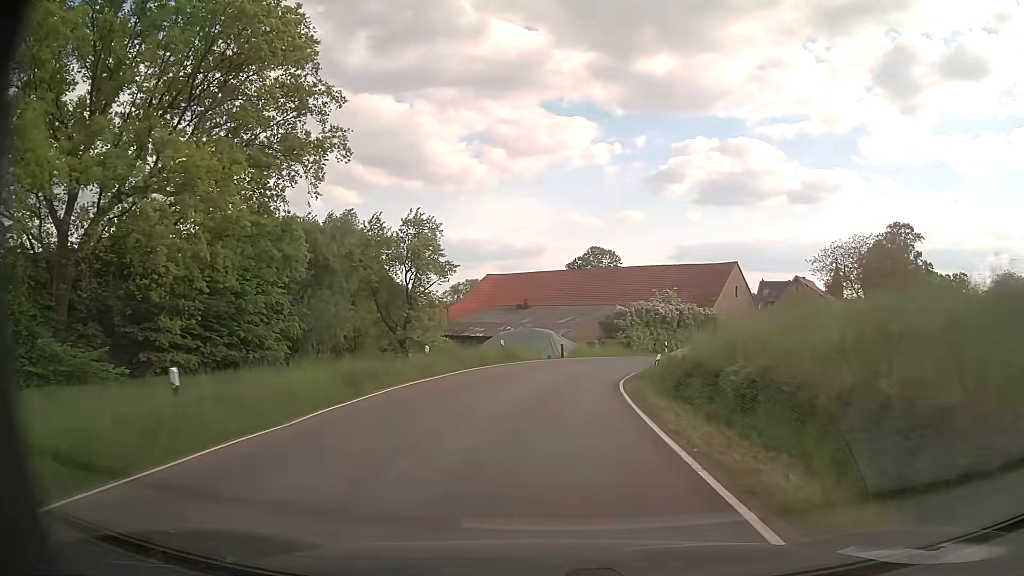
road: secondary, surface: asphalt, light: Day
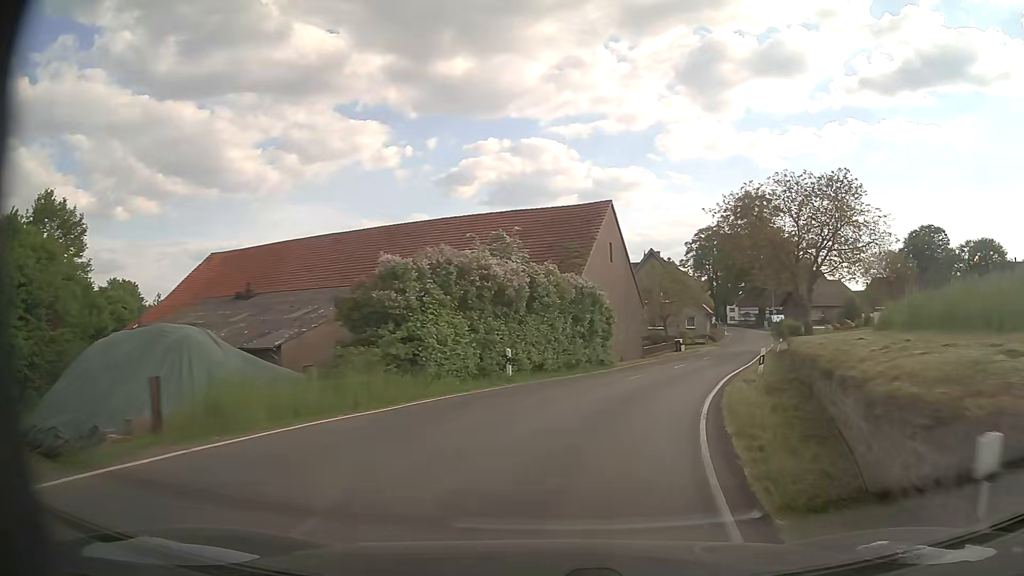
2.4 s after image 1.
(+3.1, +30.3) m; +17°
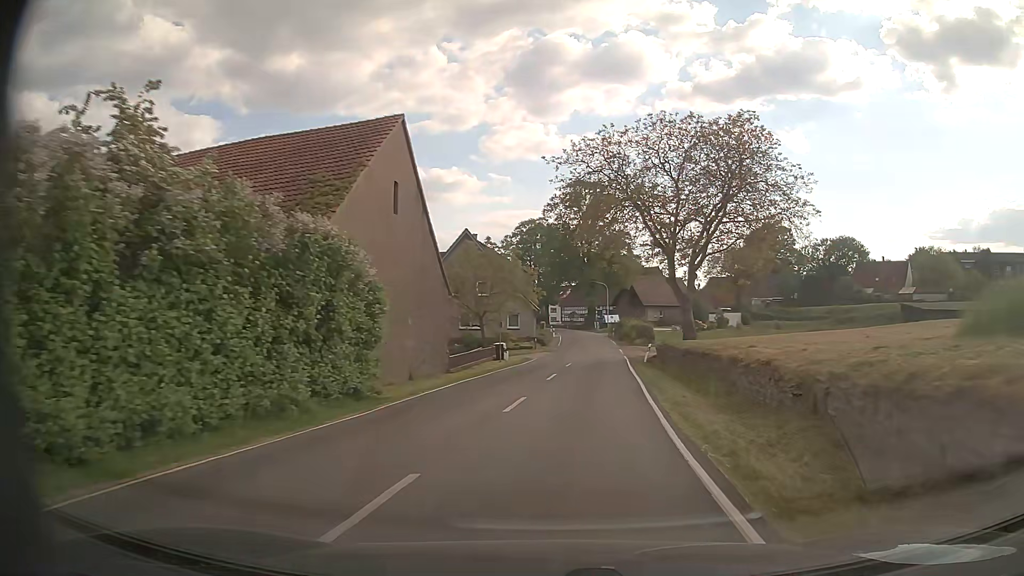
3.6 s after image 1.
(+2.2, +15.3) m; +16°
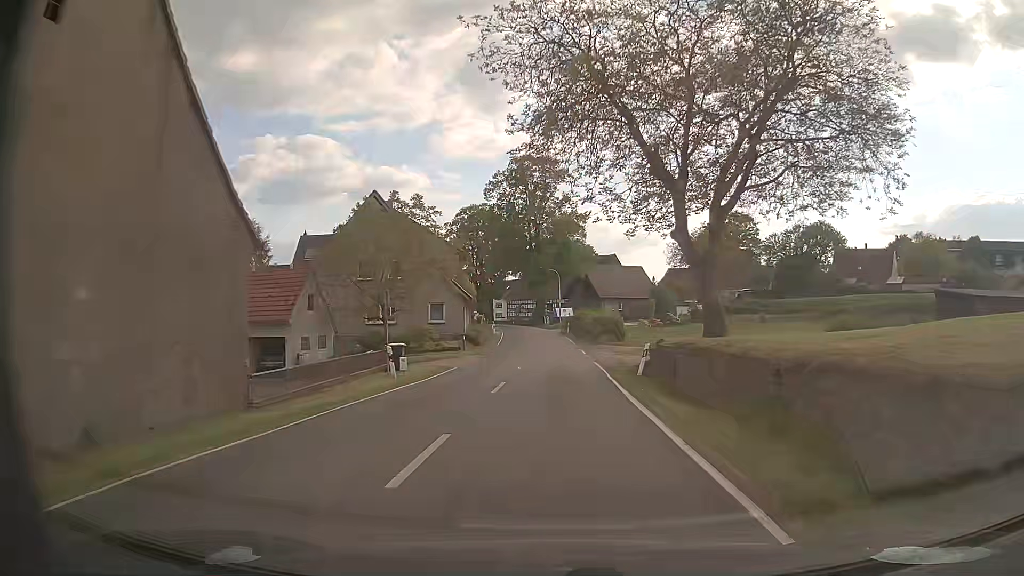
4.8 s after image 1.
(+0.9, +15.7) m; +5°
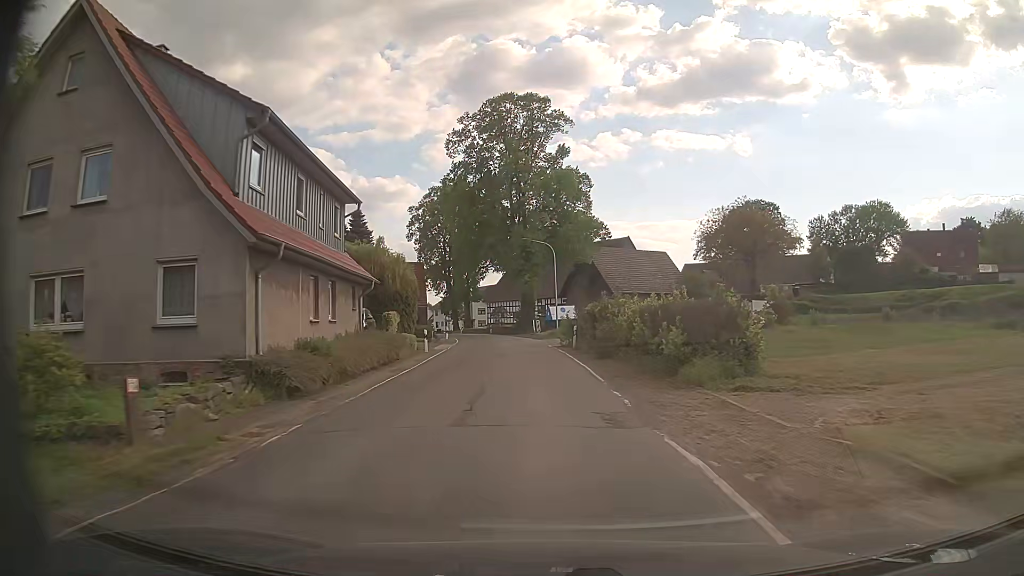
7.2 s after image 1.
(+0.4, +32.6) m; +1°
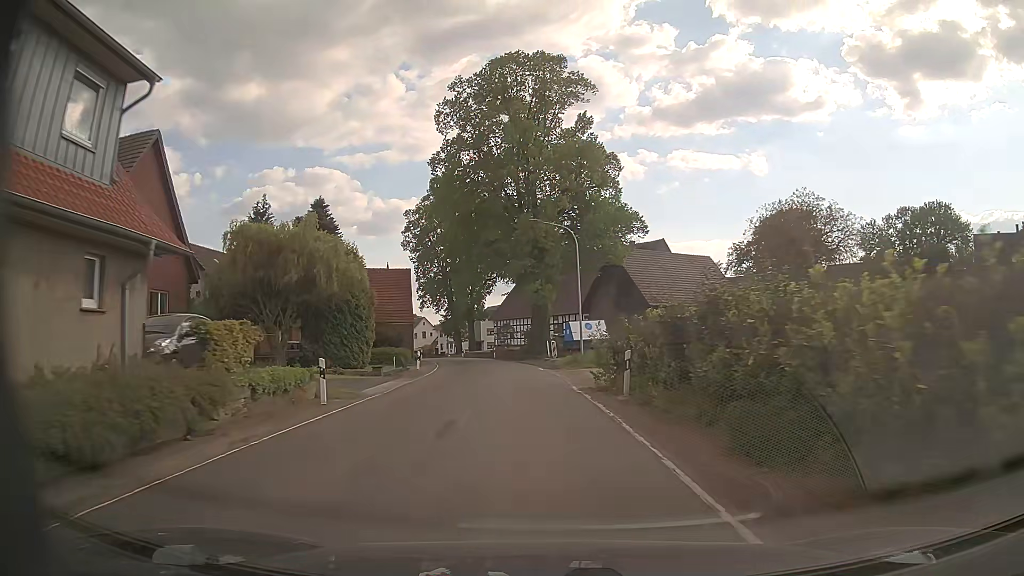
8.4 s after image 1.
(-0.2, +16.8) m; -2°
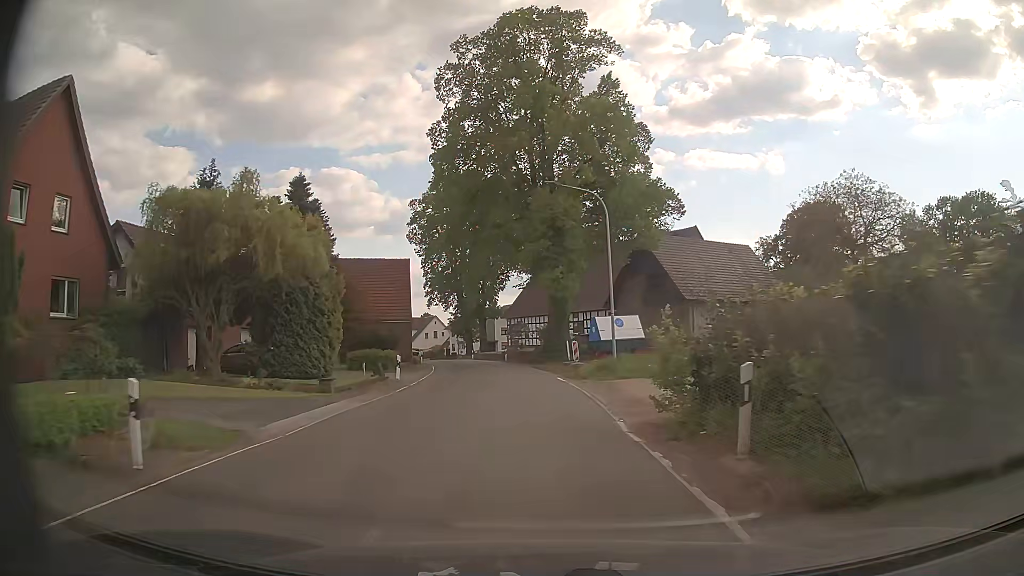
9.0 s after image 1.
(-0.1, +8.4) m; -1°
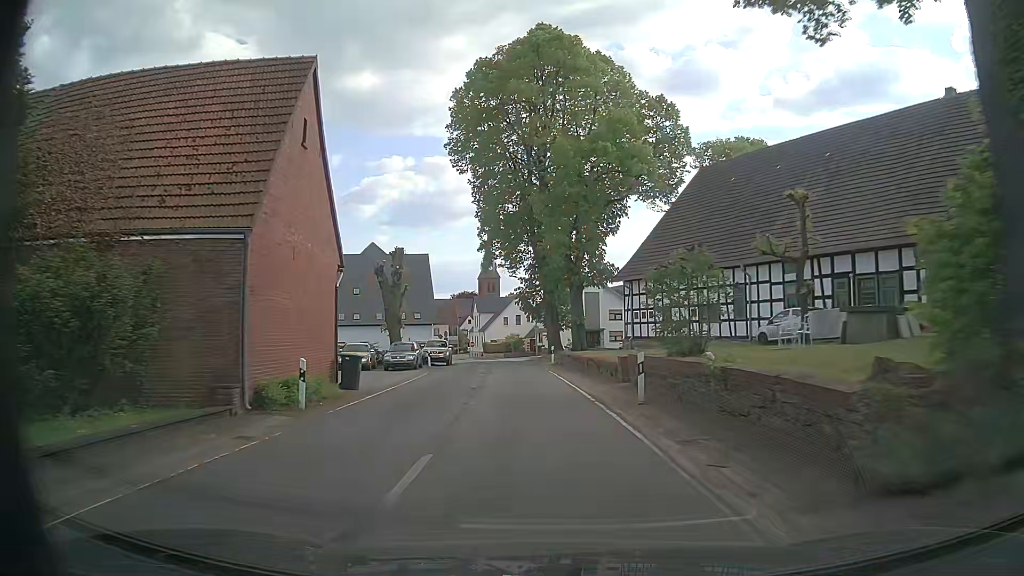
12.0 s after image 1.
(-3.0, +41.9) m; -9°
